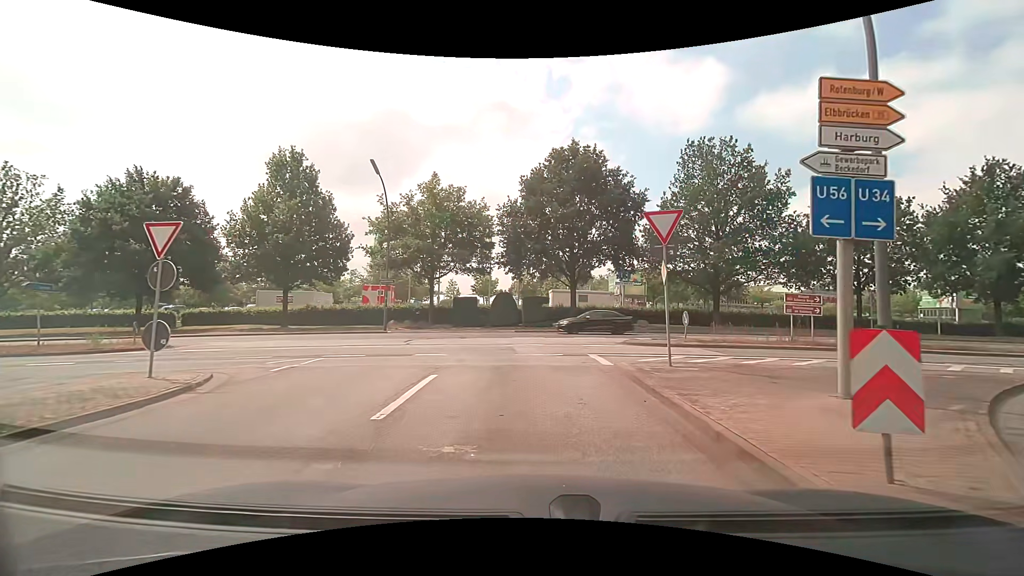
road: motorway_link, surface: asphalt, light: Day
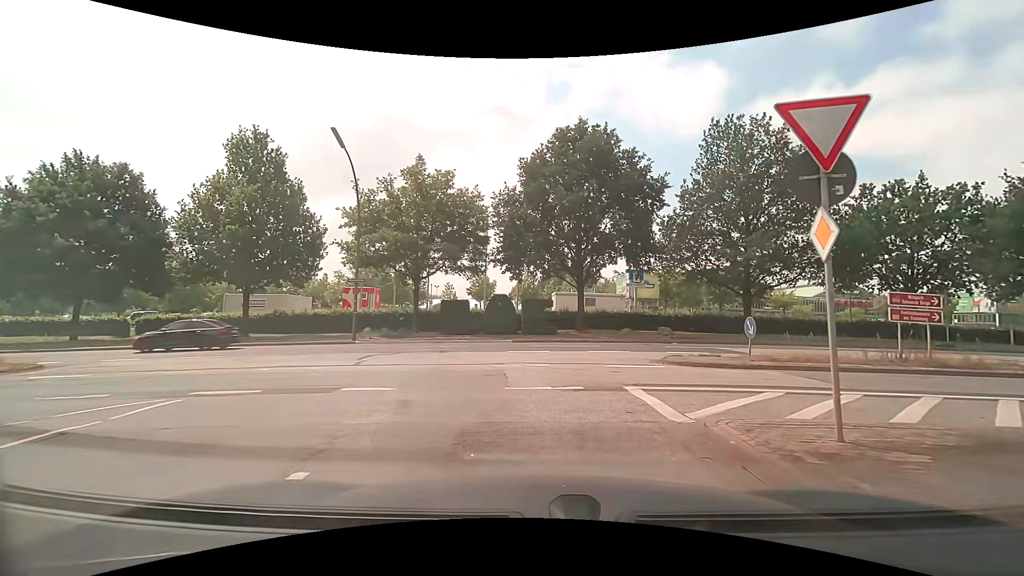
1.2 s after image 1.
(0.0, +5.7) m; -1°
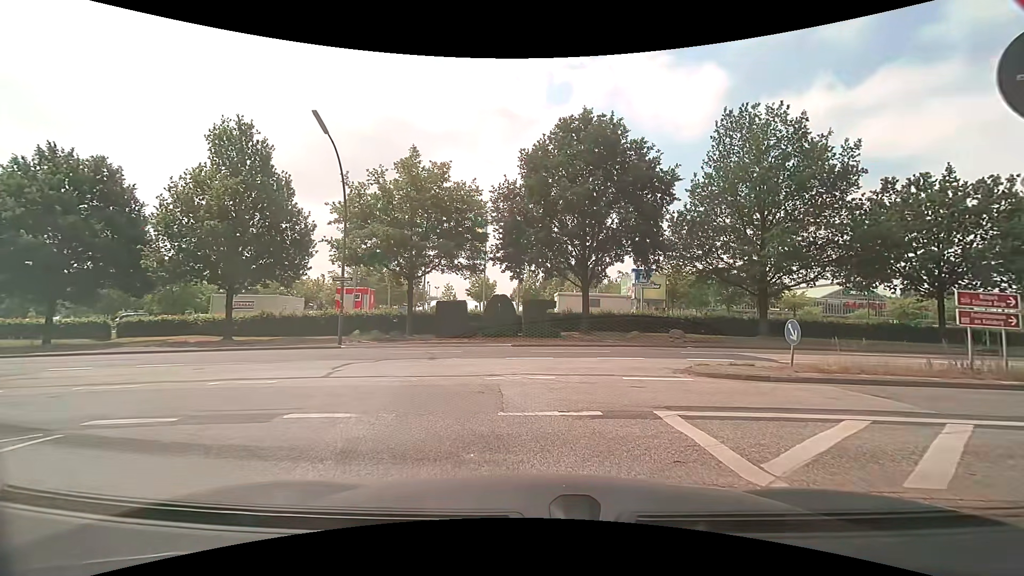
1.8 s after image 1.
(0.0, +2.1) m; 0°
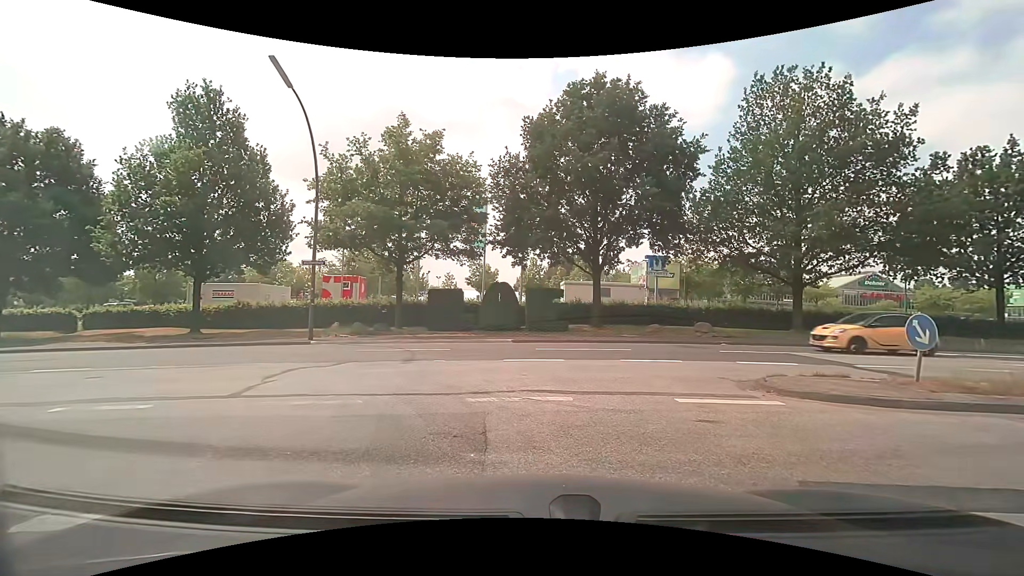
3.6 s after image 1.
(0.0, +3.5) m; +2°
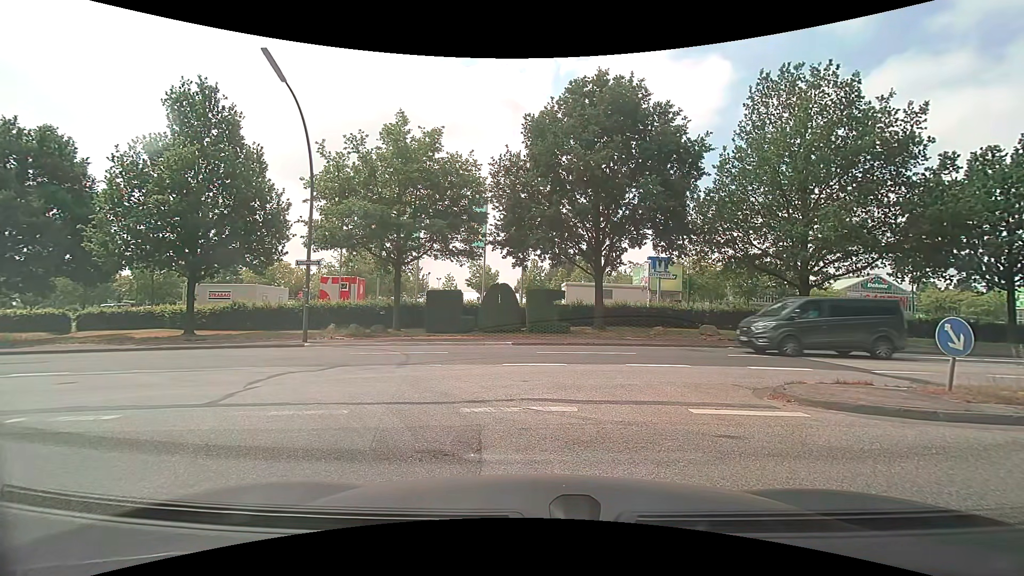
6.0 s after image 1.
(0.0, +0.7) m; 0°
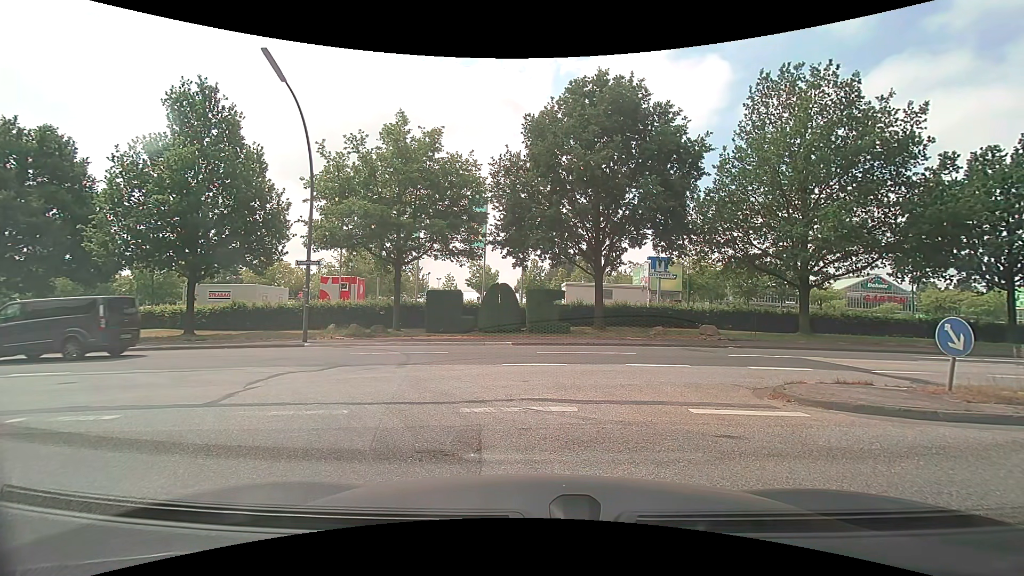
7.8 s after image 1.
(0.0, 0.0) m; 0°
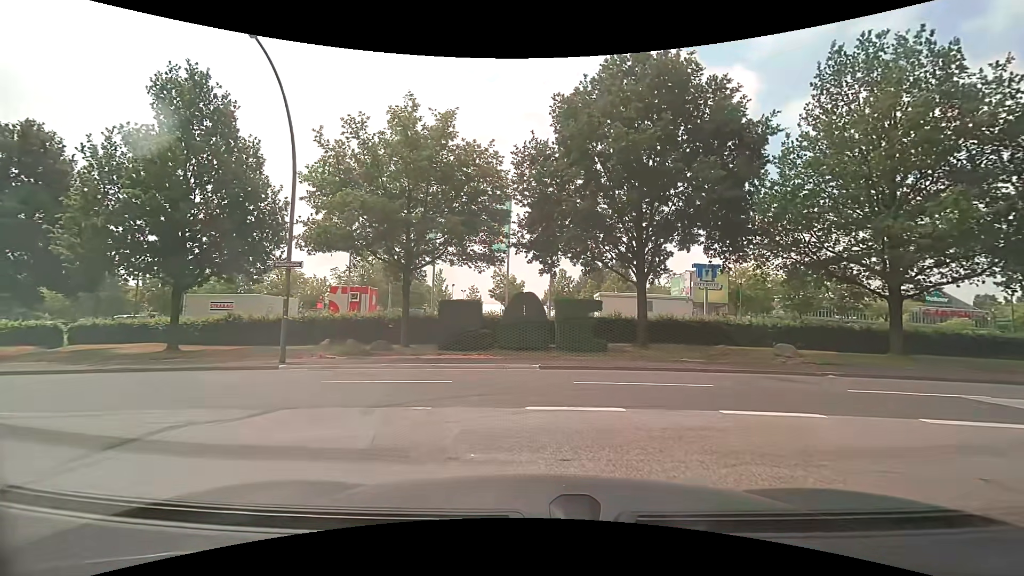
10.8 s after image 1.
(-0.2, +4.6) m; -4°
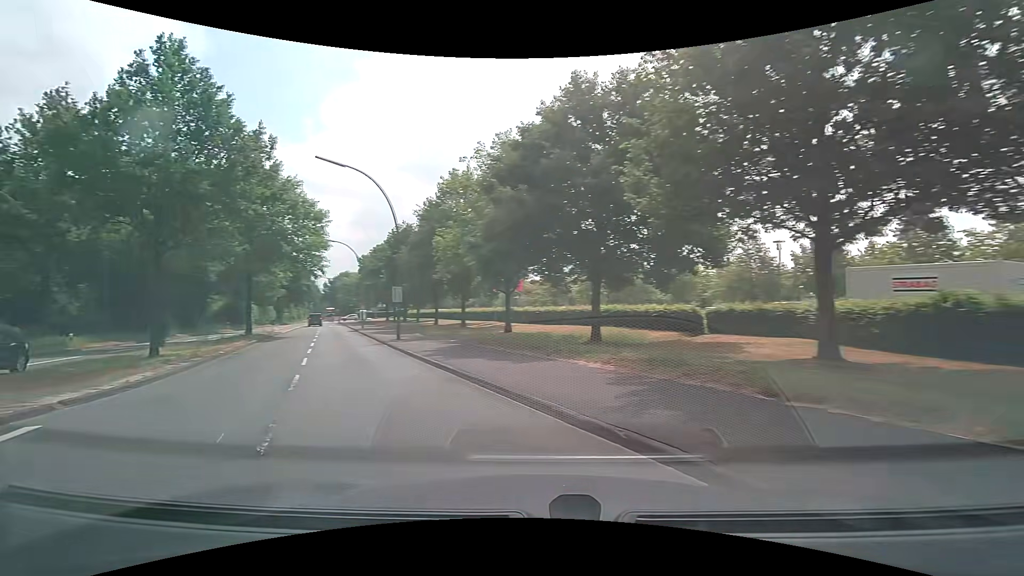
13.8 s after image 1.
(-6.7, +14.1) m; -65°
(-2, +10) (-7, +19) (-11, +28) (-15, +37) (-20, +46) (-24, +55) (-29, +63) (-34, +72) (-39, +81) (-44, +90) m
